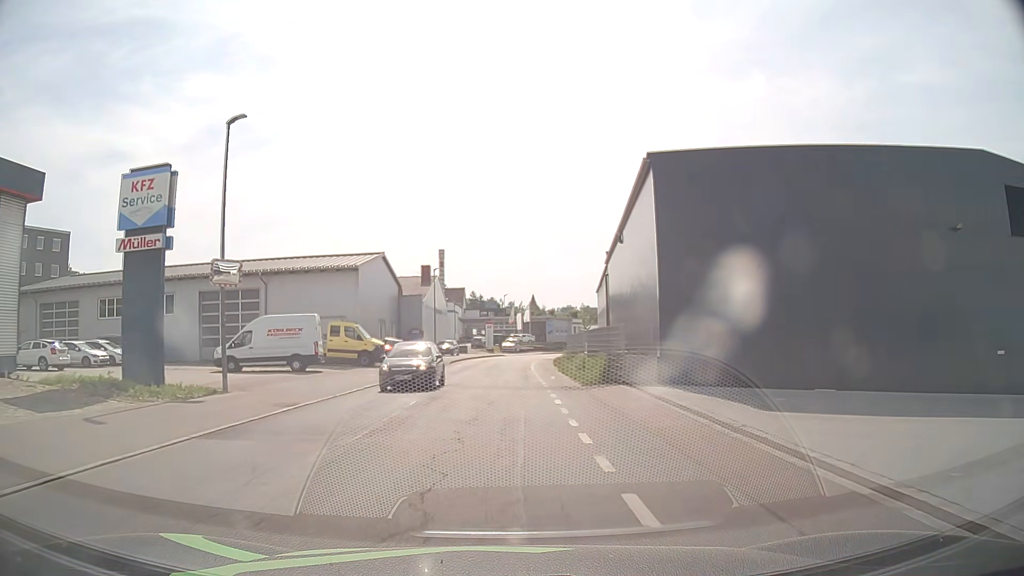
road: residential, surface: asphalt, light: Day
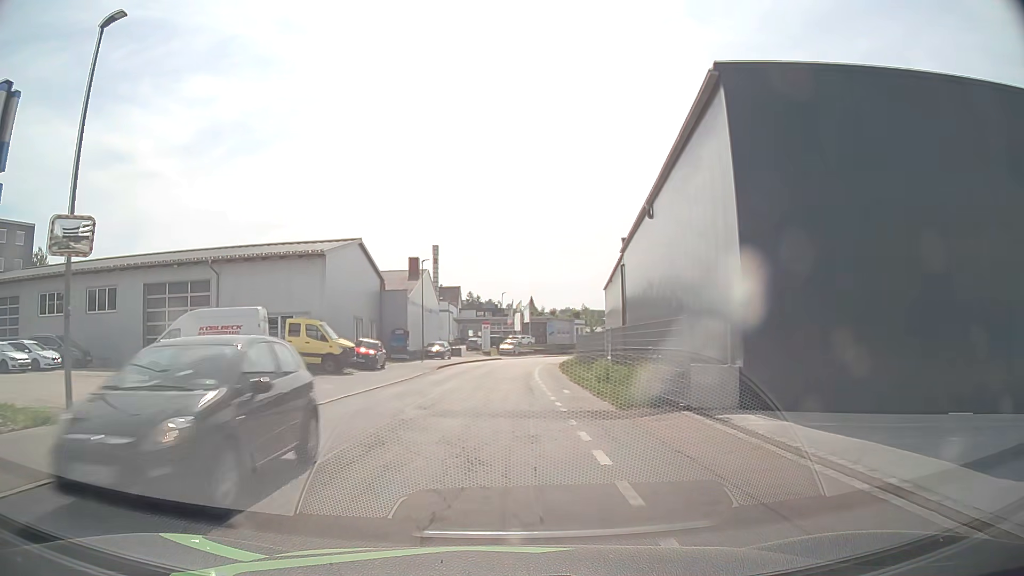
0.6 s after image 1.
(0.0, +7.4) m; 0°
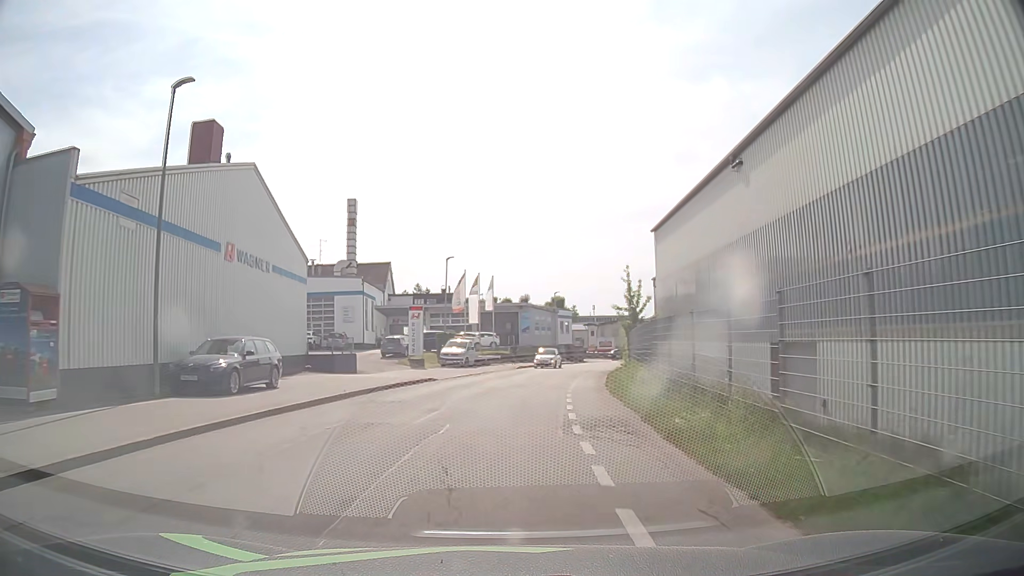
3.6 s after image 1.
(+1.2, +37.5) m; +4°
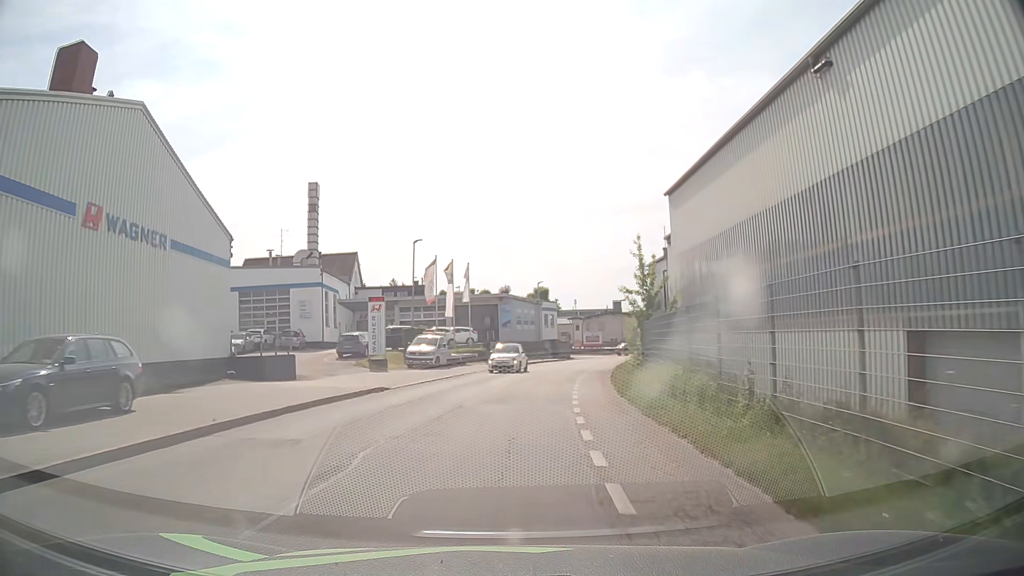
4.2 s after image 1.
(0.0, +7.4) m; 0°
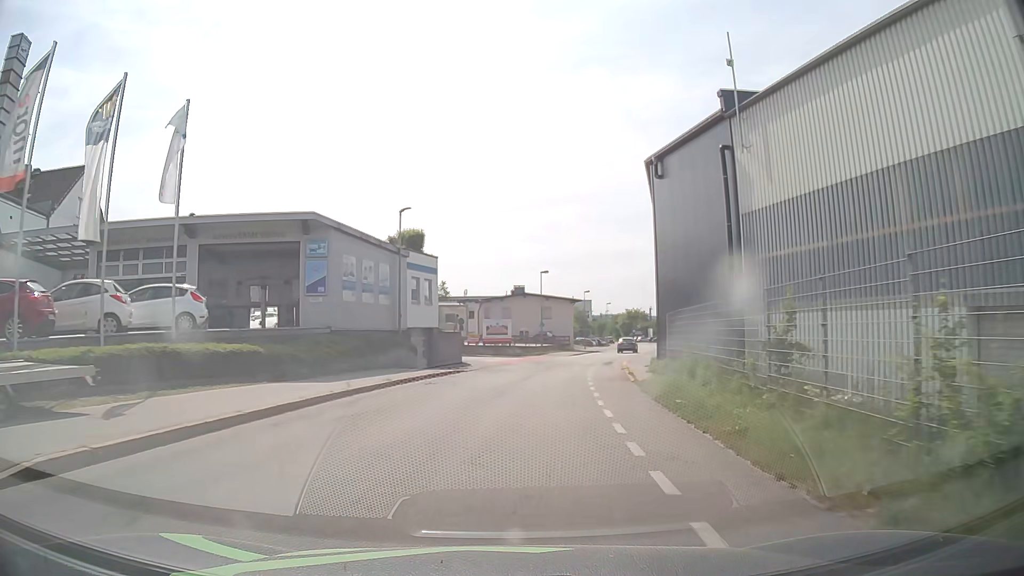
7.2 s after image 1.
(+3.1, +35.9) m; +8°
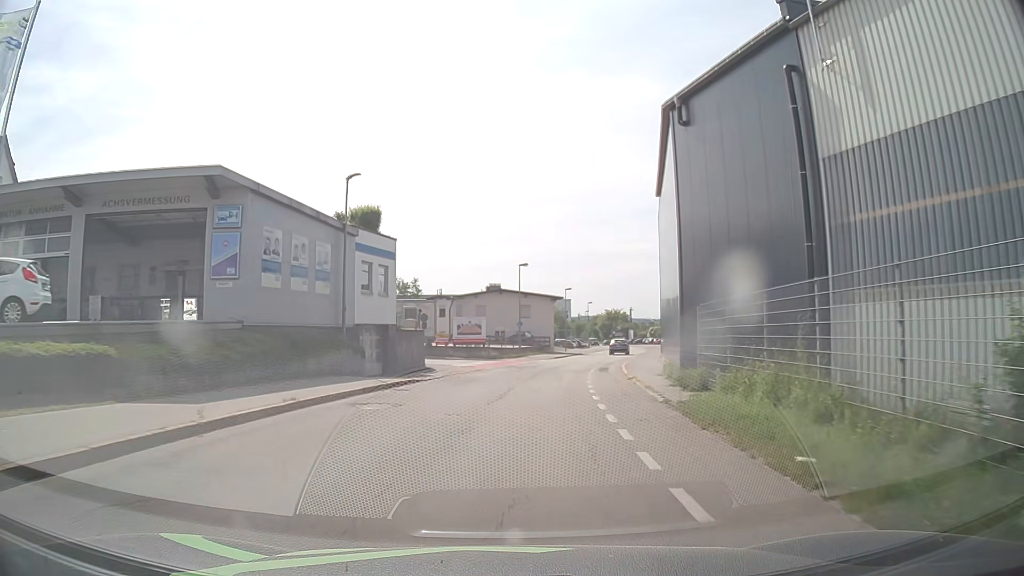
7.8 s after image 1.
(+0.2, +7.0) m; +4°
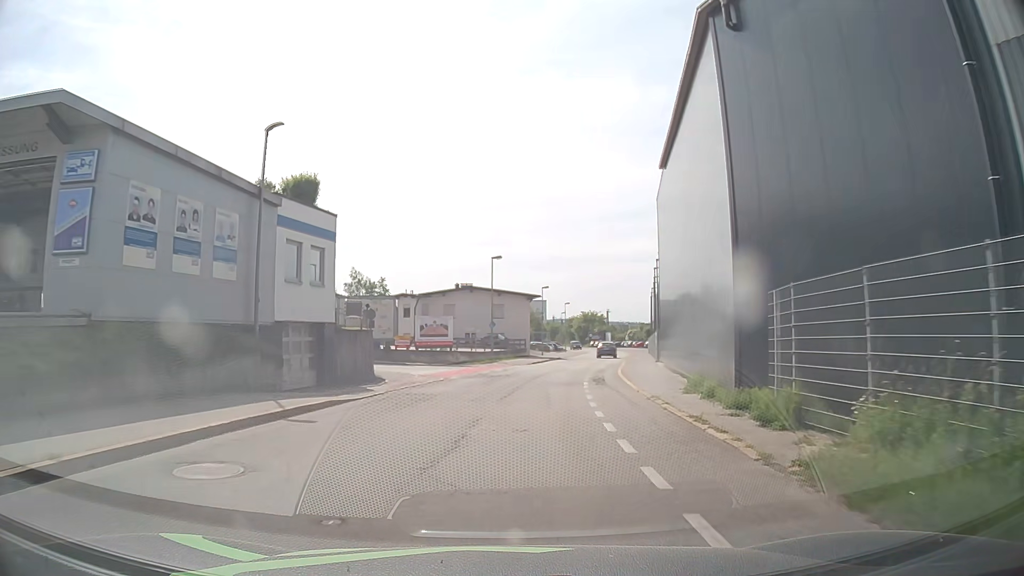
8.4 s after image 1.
(+0.1, +7.0) m; +1°
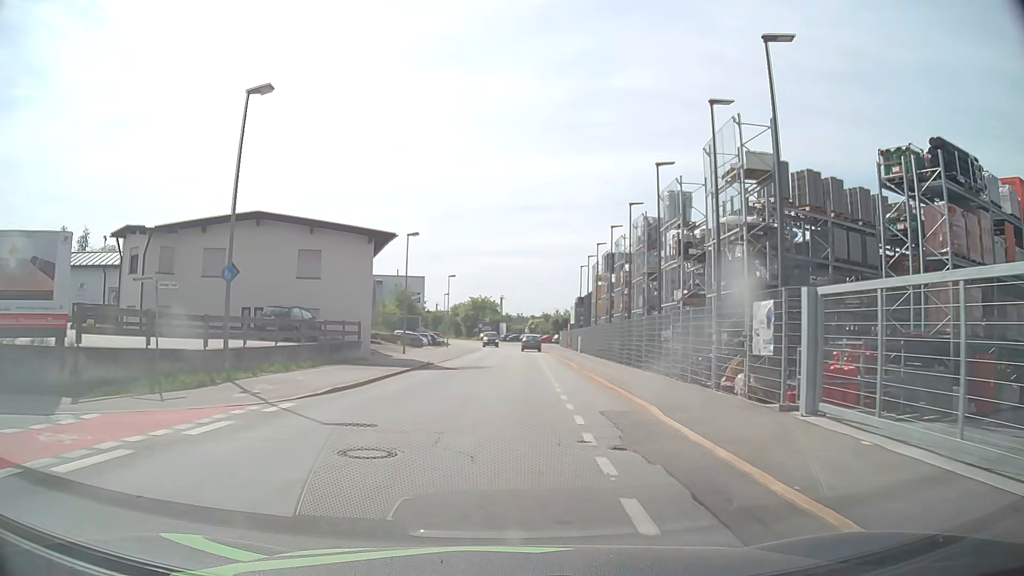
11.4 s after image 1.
(+4.1, +33.9) m; +11°
(0, +10) (+1, +20) (+1, +30) (+1, +40) (+2, +50) (+2, +60) (+2, +70) (+1, +80) (+1, +90) (0, +100) m
